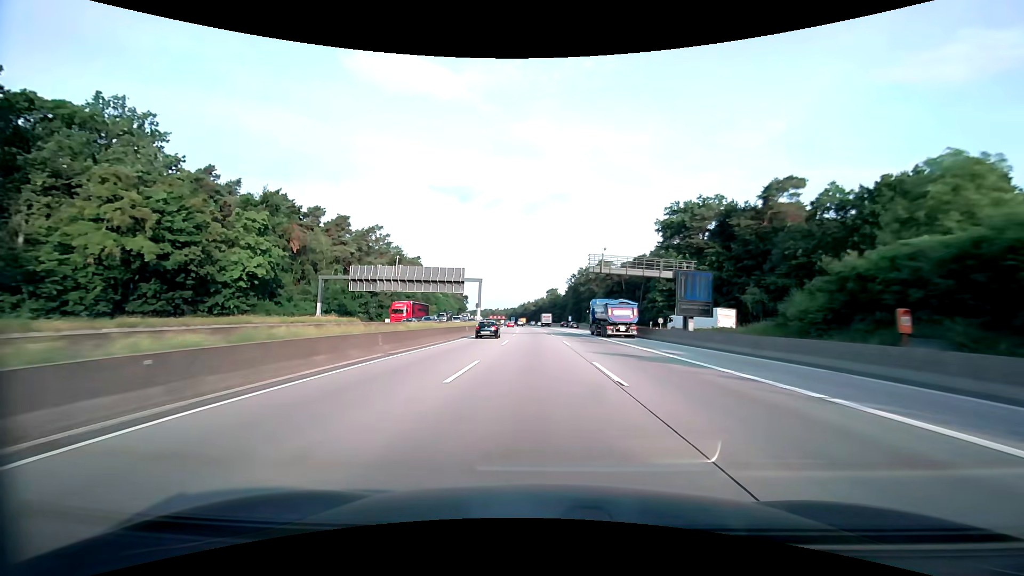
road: motorway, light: Day
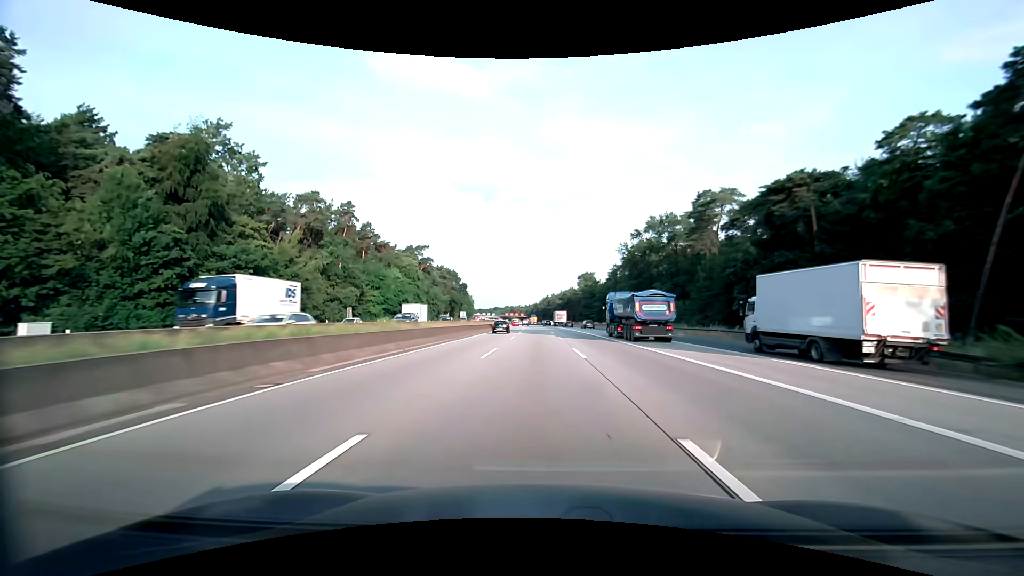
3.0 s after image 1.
(-1.8, +83.2) m; -3°
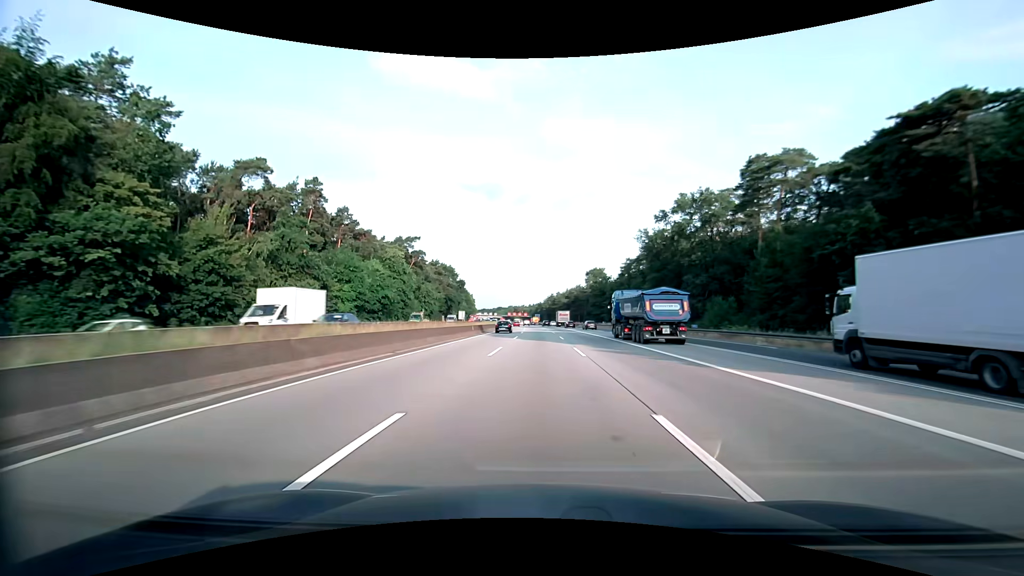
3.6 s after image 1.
(-0.1, +16.7) m; 0°
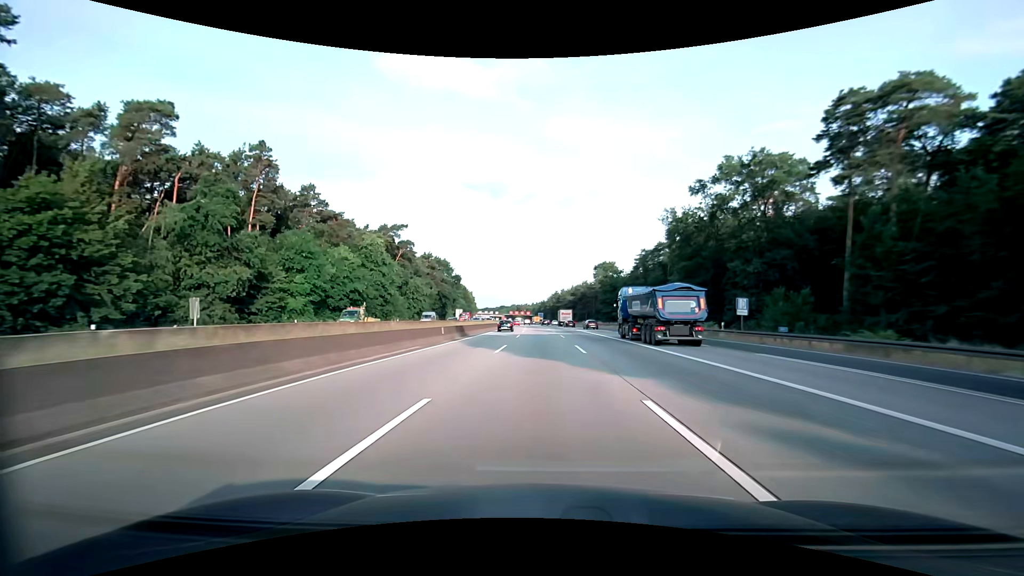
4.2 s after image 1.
(-0.1, +16.8) m; 0°
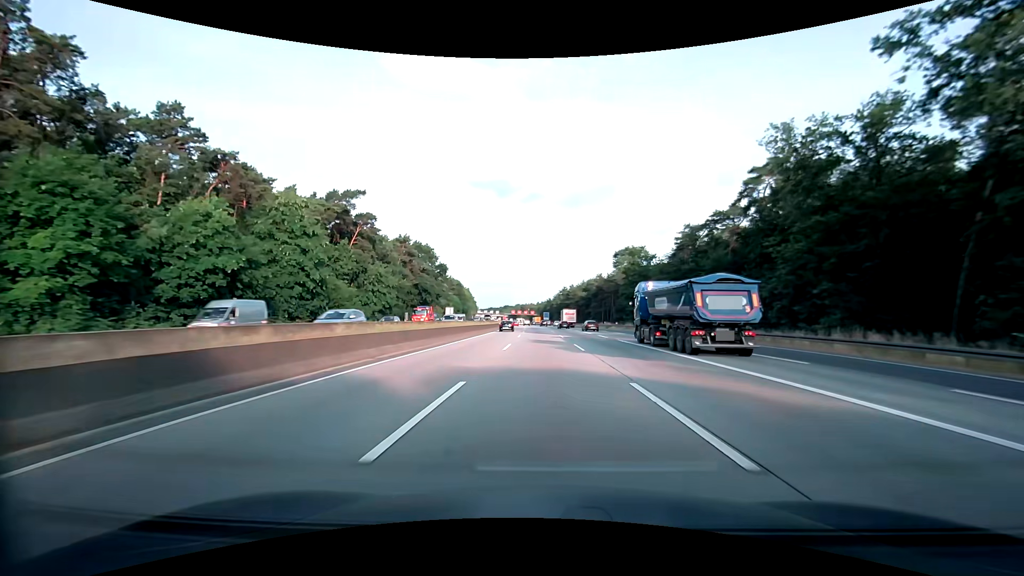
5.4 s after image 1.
(-0.2, +33.7) m; -1°
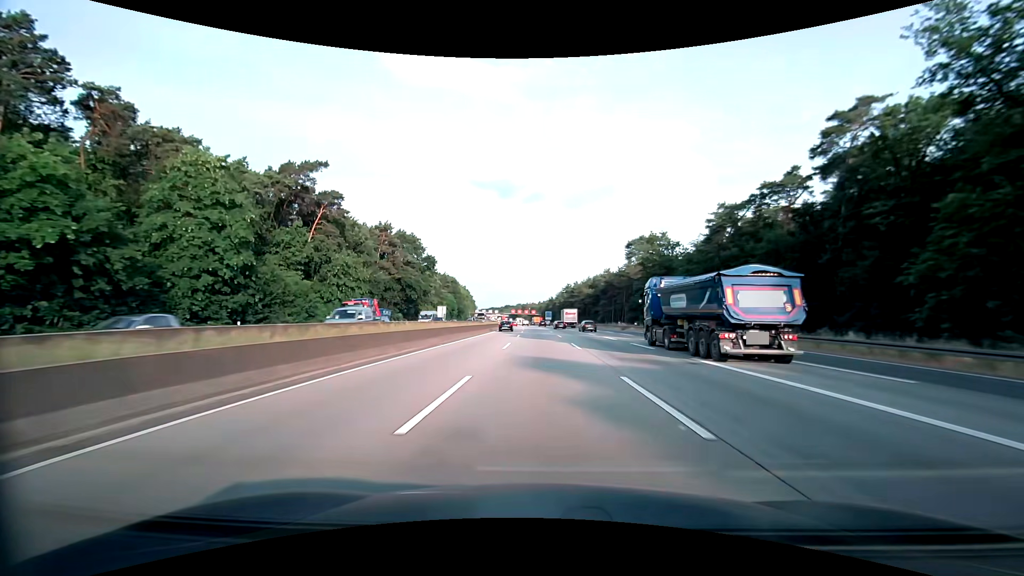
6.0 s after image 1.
(0.0, +16.9) m; 0°
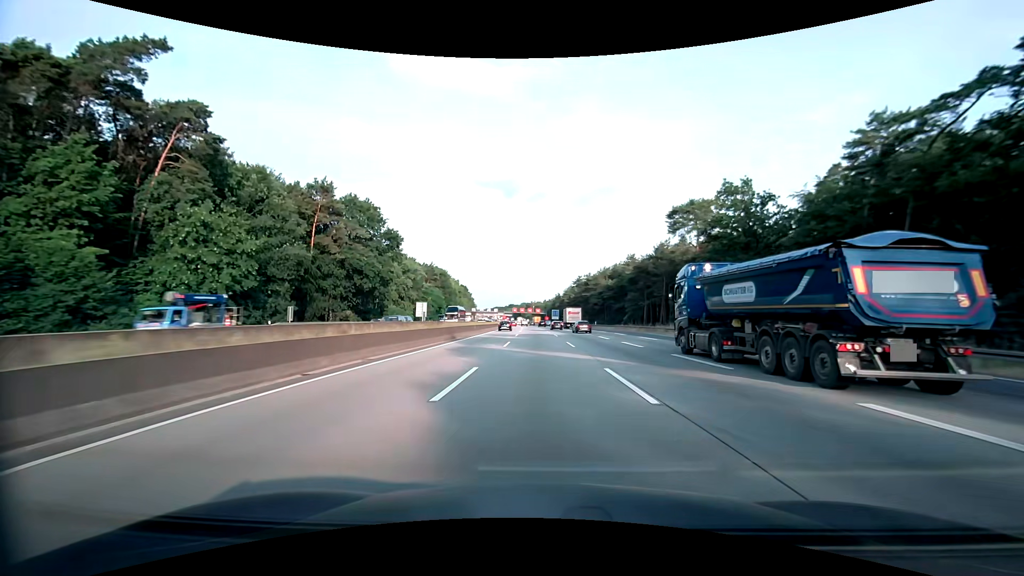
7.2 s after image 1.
(-0.1, +33.9) m; -1°
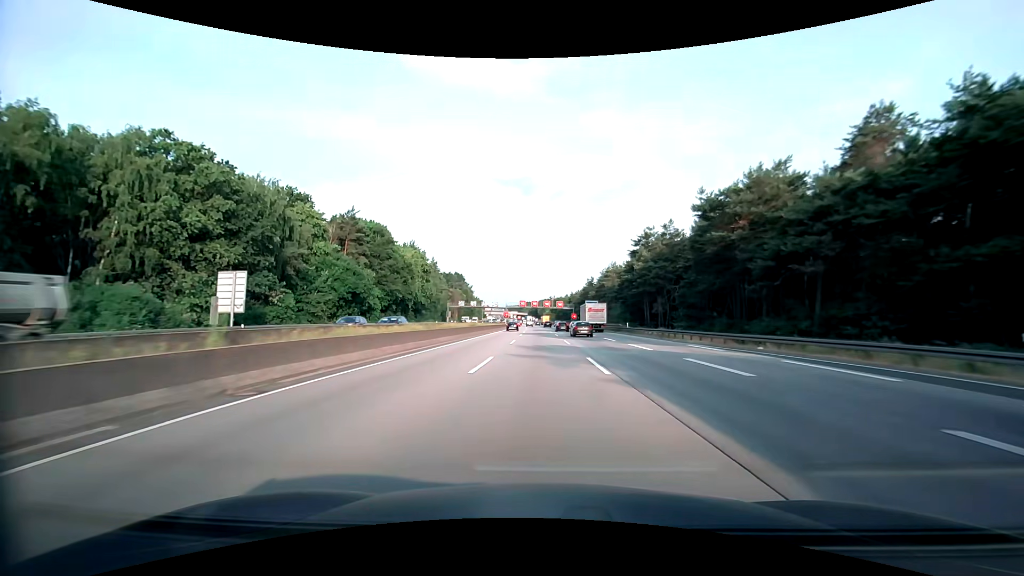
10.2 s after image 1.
(-1.5, +85.4) m; -2°
(0, +10) (0, +20) (0, +30) (0, +40) (0, +50) (-1, +60) (-1, +70) (-1, +80) (-1, +90) (-1, +100) m
